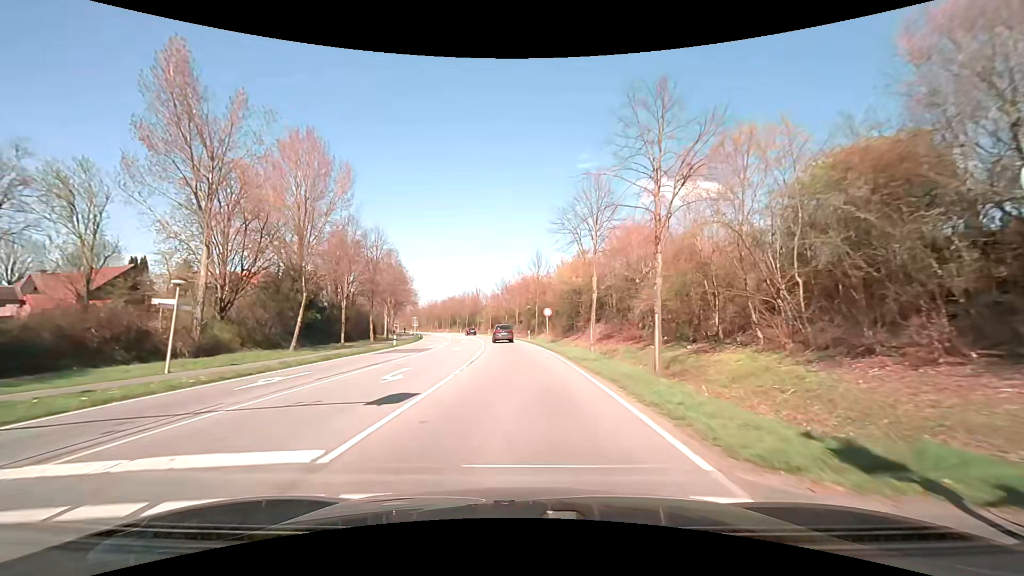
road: primary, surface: asphalt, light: Day
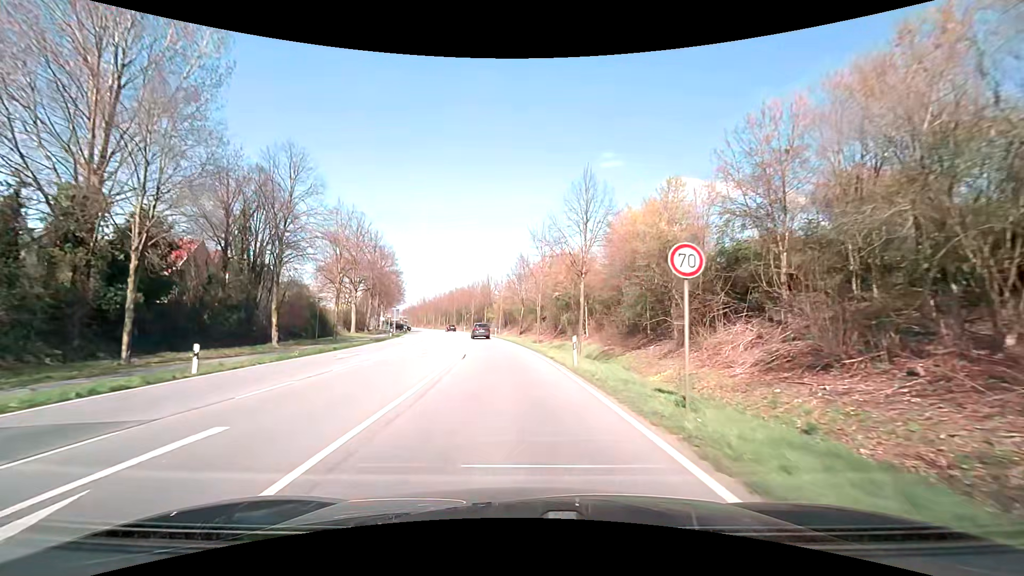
(-0.3, +30.5) m; -2°
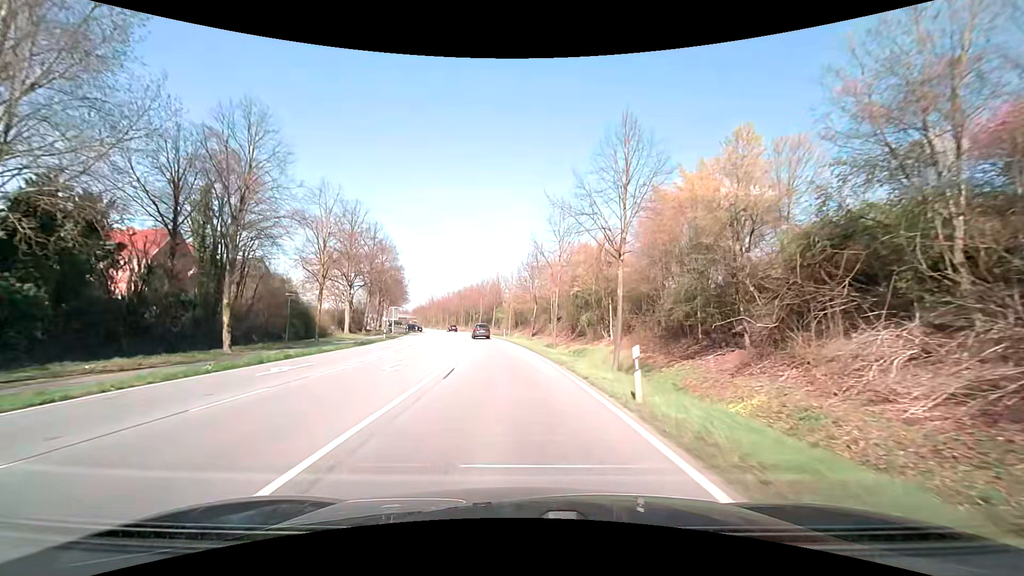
(-0.1, +7.7) m; -2°
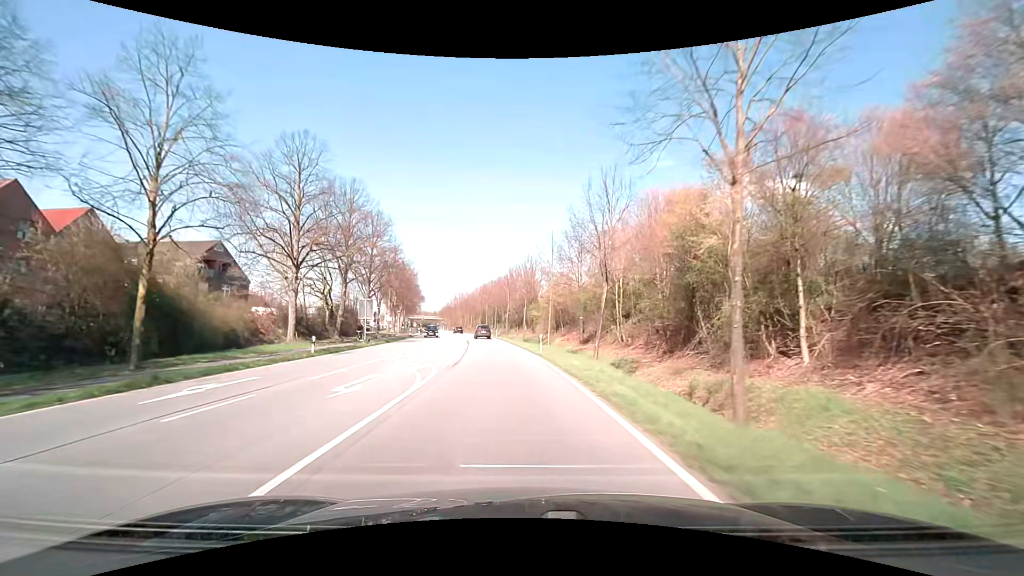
(-0.8, +25.6) m; -4°
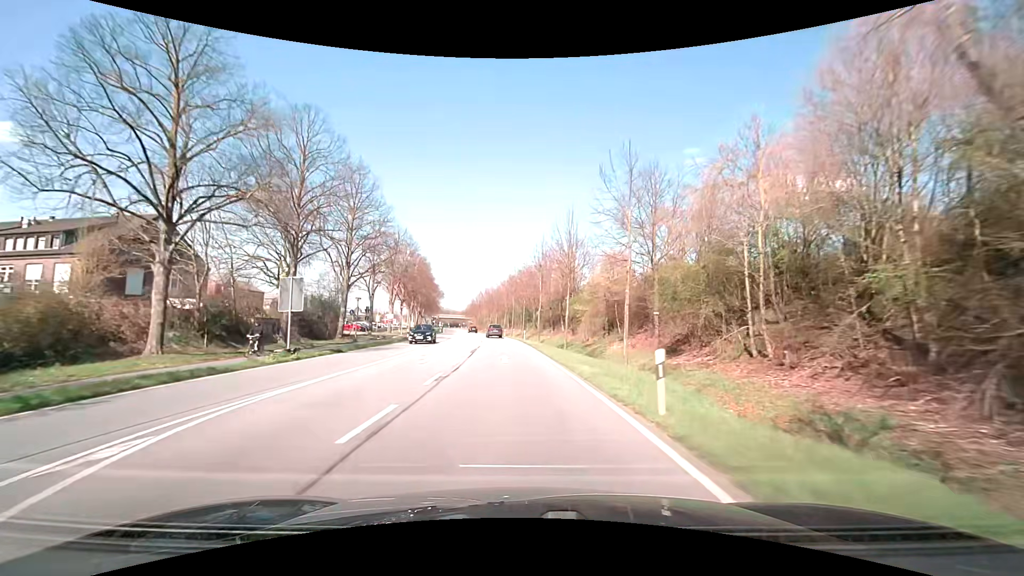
(-0.6, +19.2) m; -4°
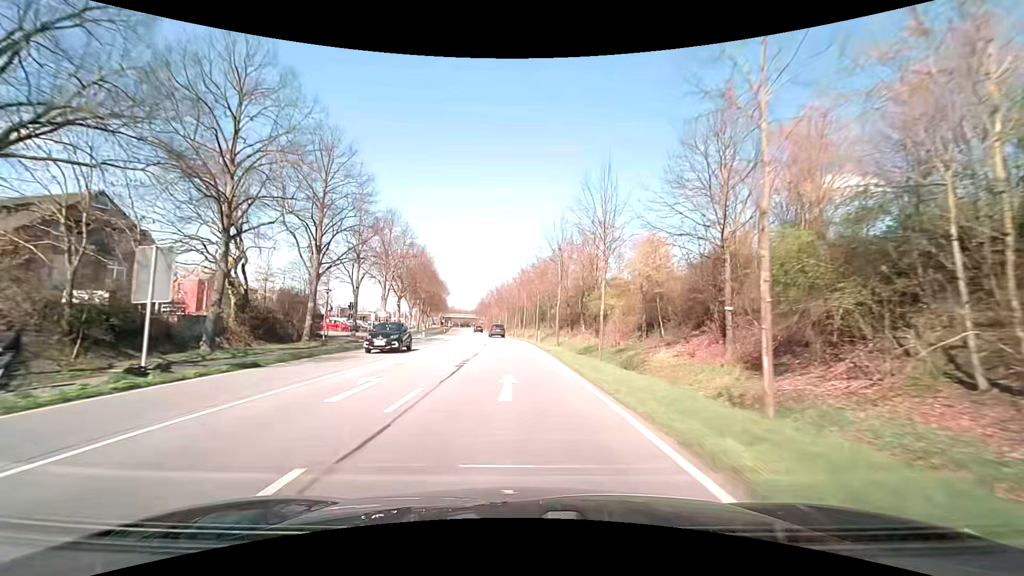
(-0.1, +10.0) m; -1°
